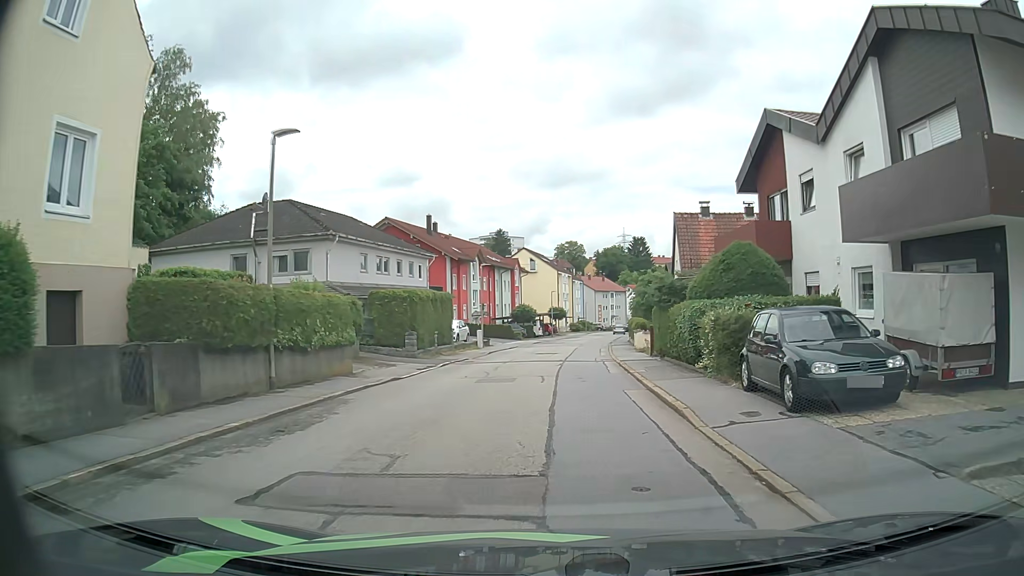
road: residential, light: Day
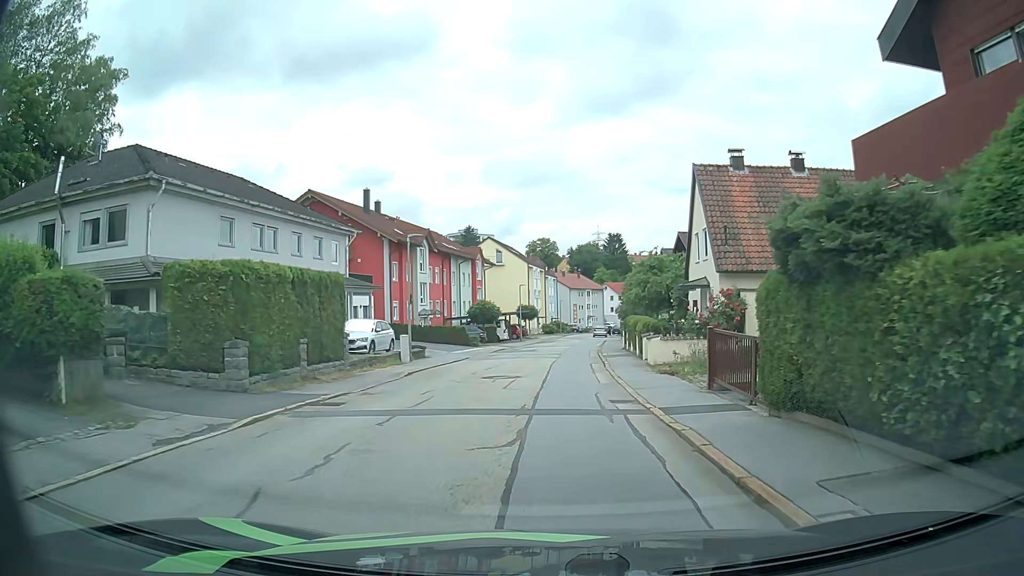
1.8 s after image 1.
(+0.2, +14.1) m; +2°
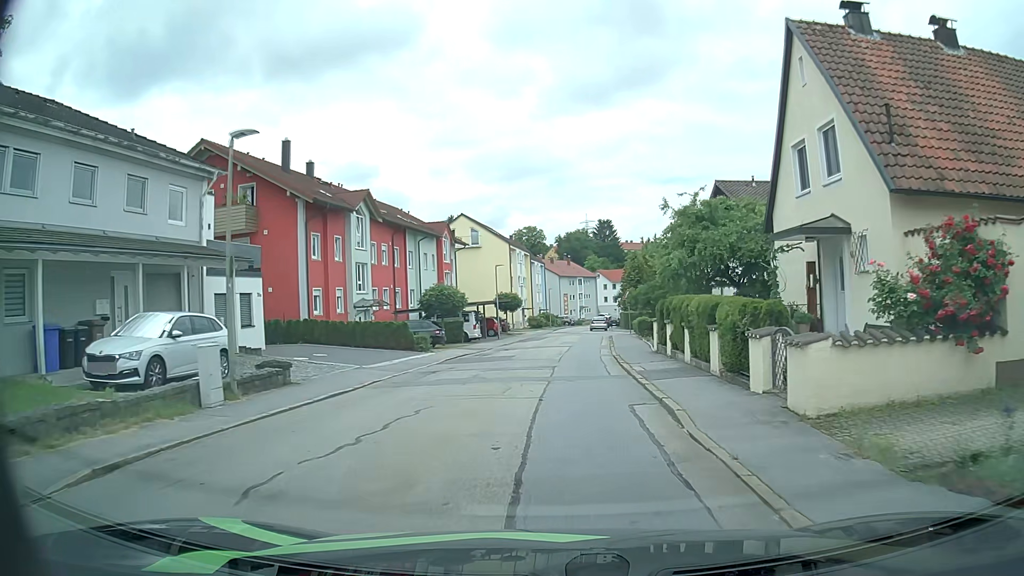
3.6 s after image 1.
(+0.1, +14.9) m; +2°
(0, +10) (0, +20) (0, +30) (+1, +40) (+1, +50) (+1, +60) (+1, +70) (+2, +80) (+3, +90) (+4, +100) m
